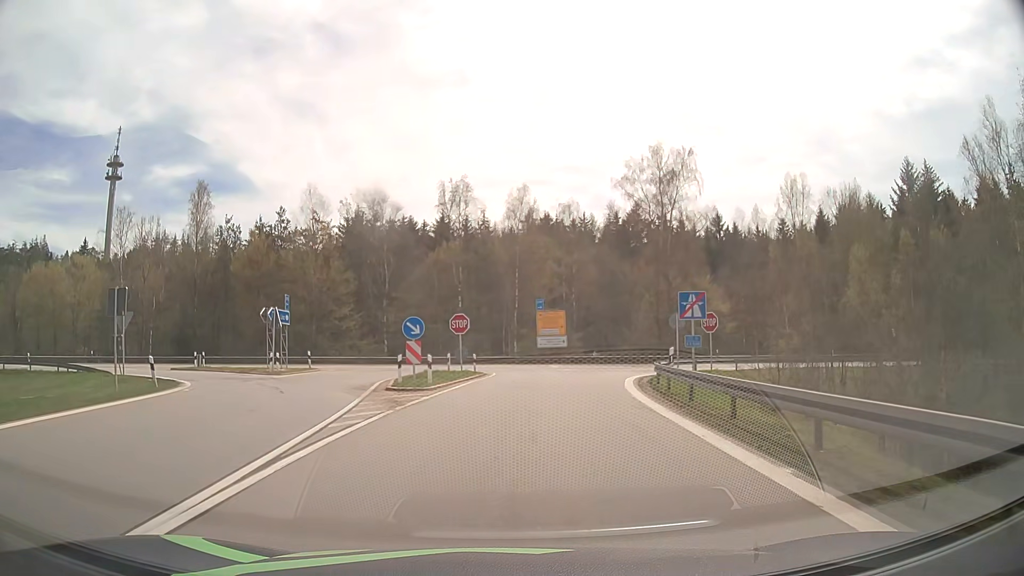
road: motorway_link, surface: asphalt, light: Day
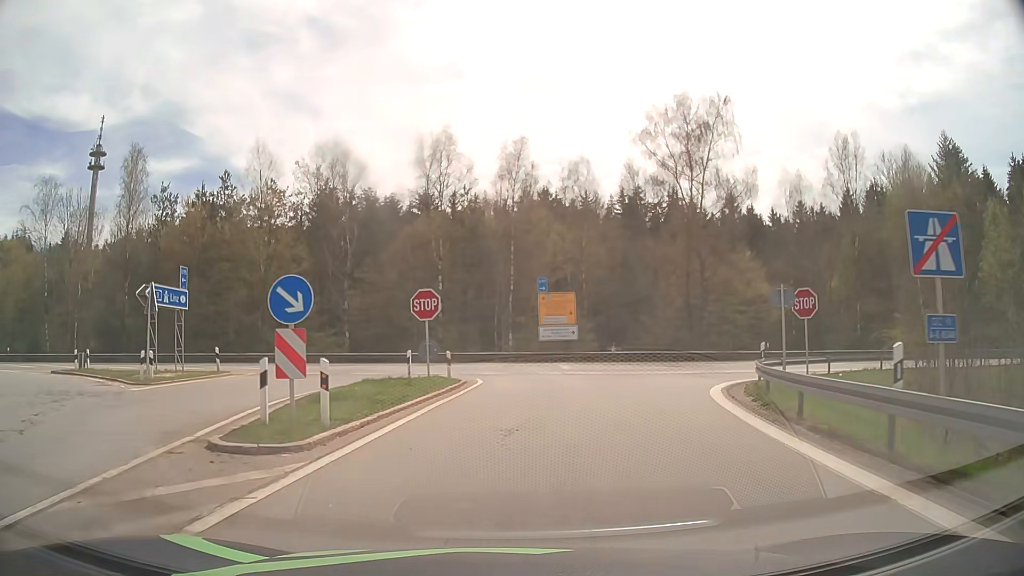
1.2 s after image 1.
(0.0, +12.4) m; 0°
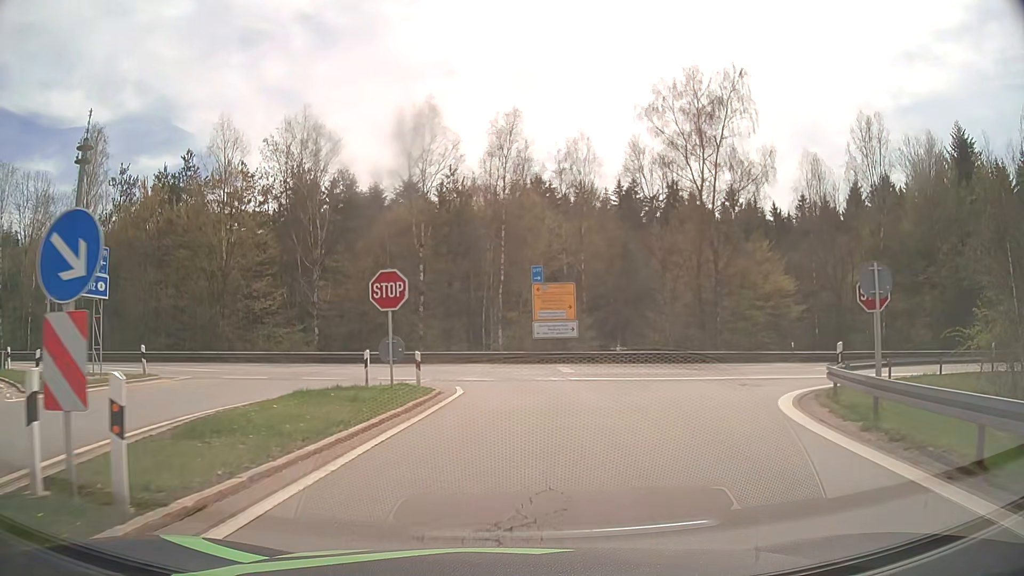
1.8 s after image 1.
(0.0, +5.4) m; +1°
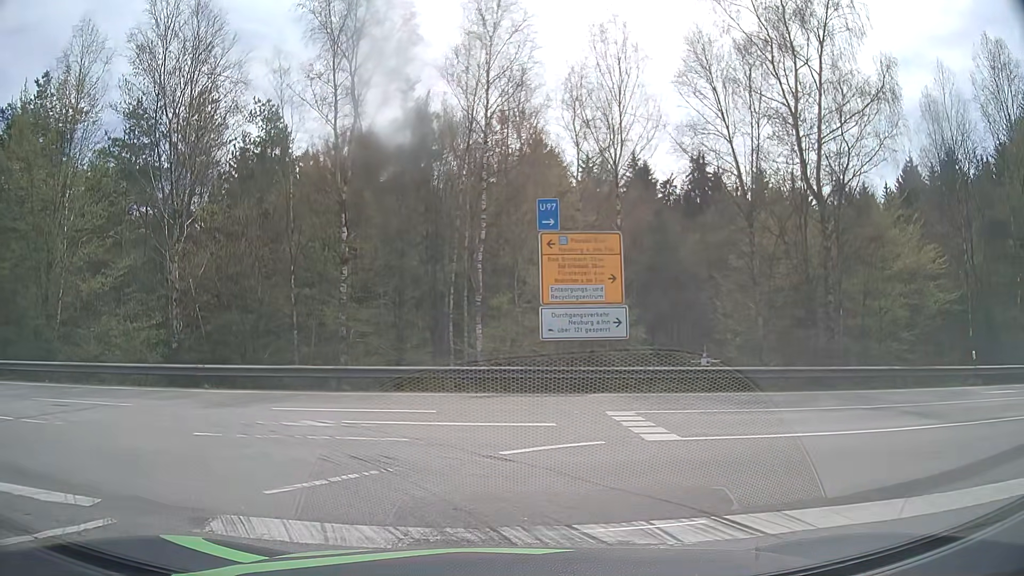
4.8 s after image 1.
(+0.4, +17.3) m; +1°
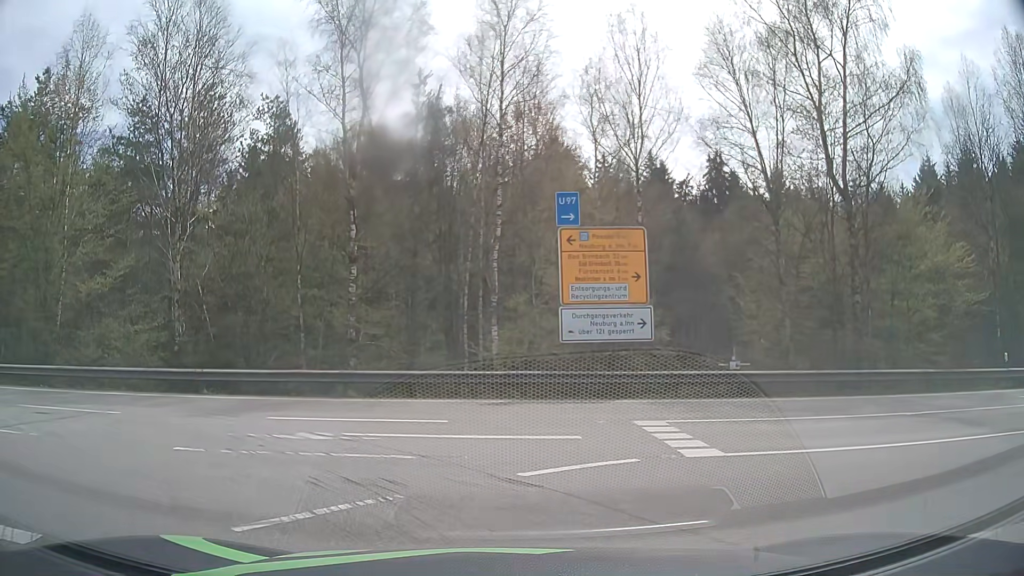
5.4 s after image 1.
(0.0, +1.0) m; 0°
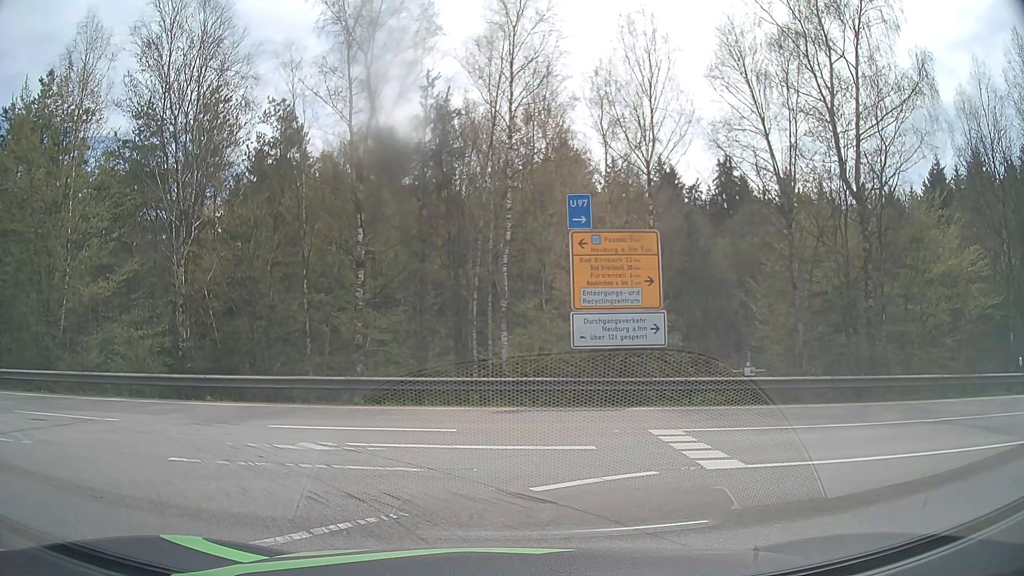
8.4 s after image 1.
(0.0, +0.5) m; 0°
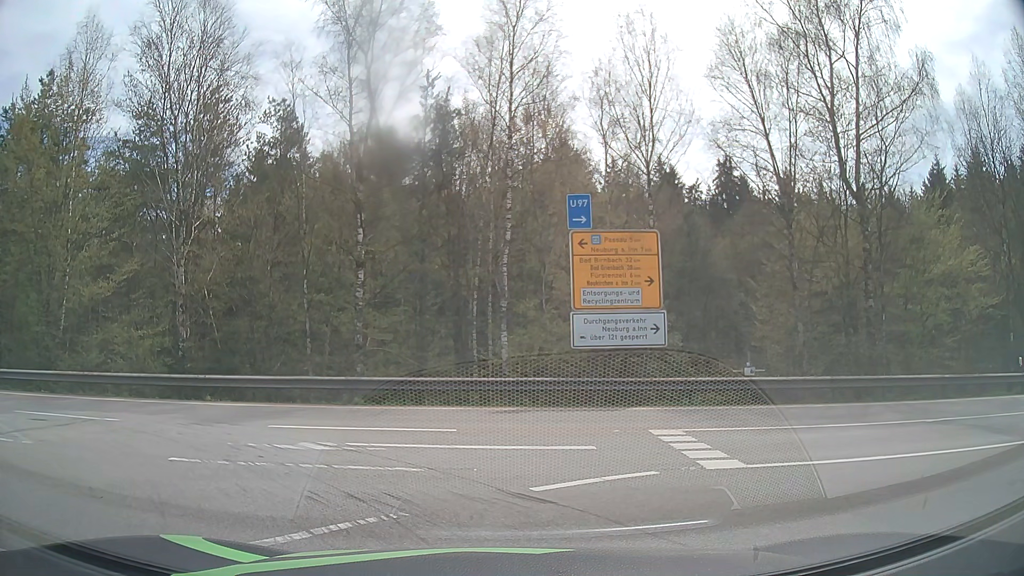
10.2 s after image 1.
(0.0, 0.0) m; 0°
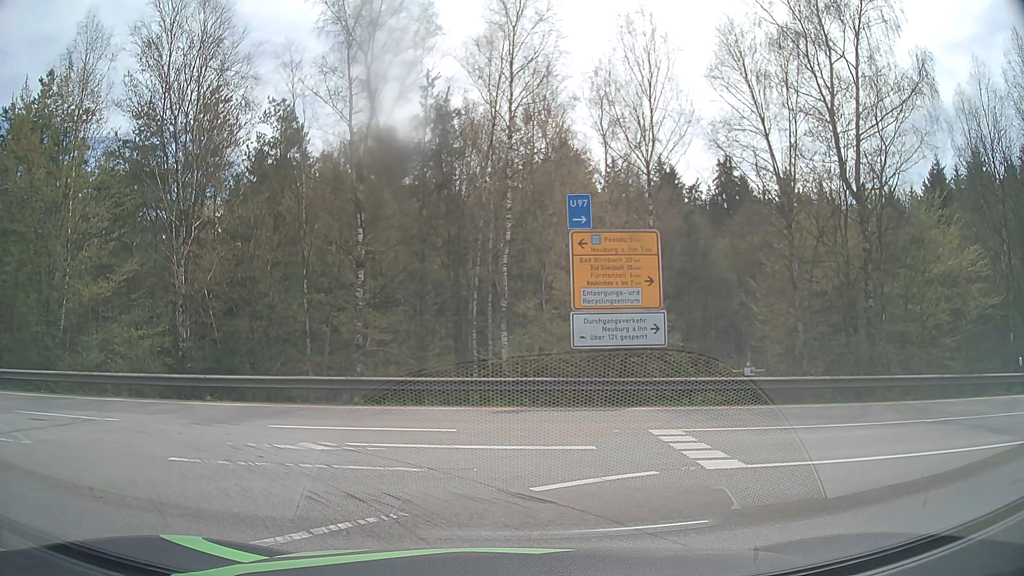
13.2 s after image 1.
(0.0, 0.0) m; 0°
(-3, +9) (-12, +14) (-22, +14) (-32, +14) (-42, +14) (-52, +13) (-62, +13) (-72, +12) (-82, +12) (-92, +11) m
